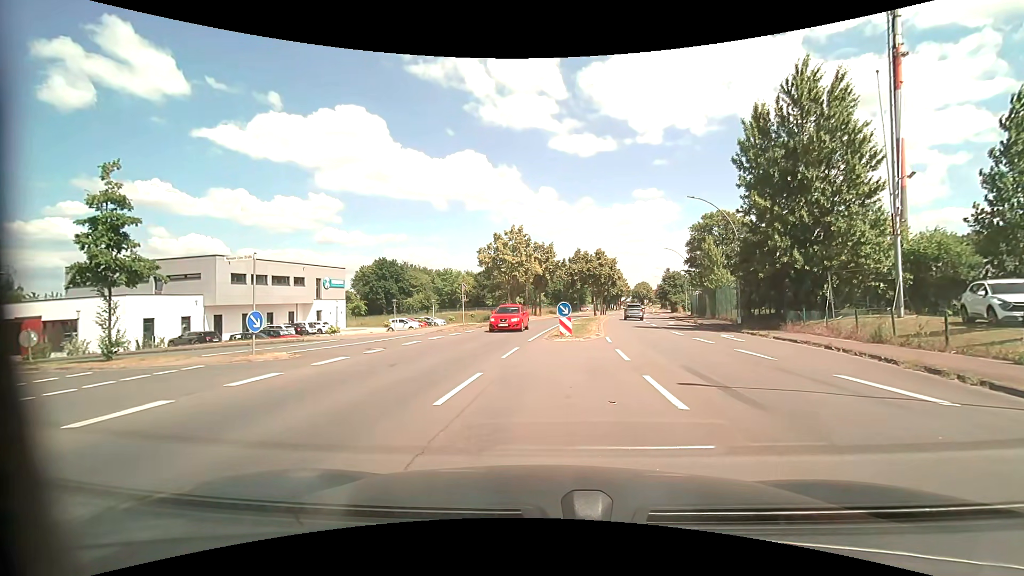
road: primary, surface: asphalt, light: Day
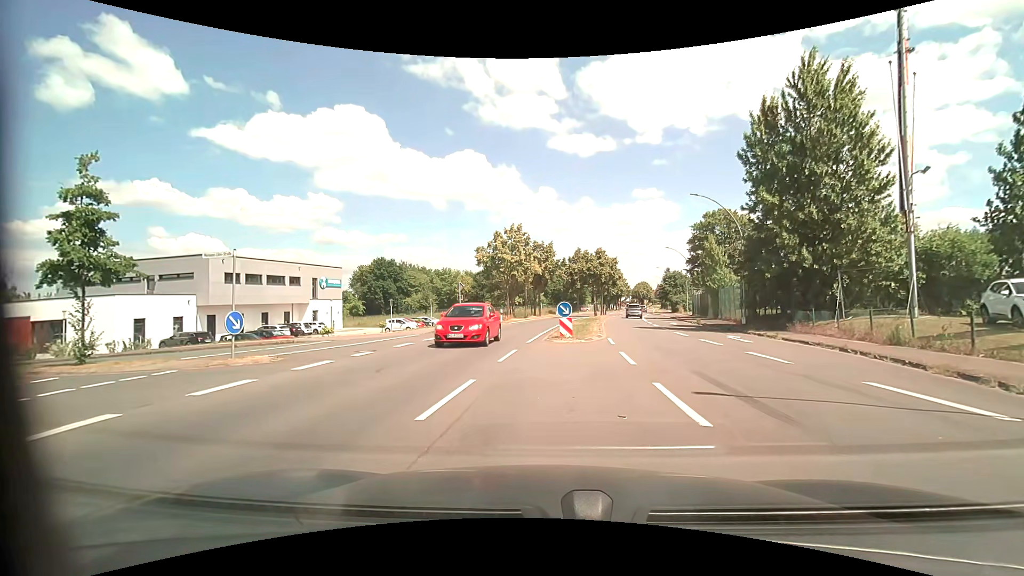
(0.0, +1.0) m; 0°
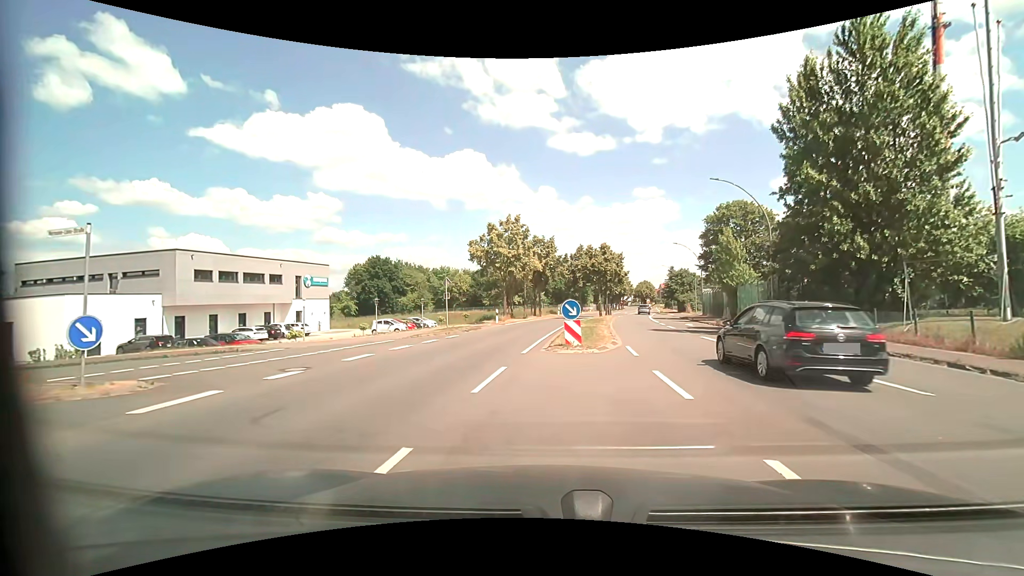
(+0.1, +4.5) m; +1°
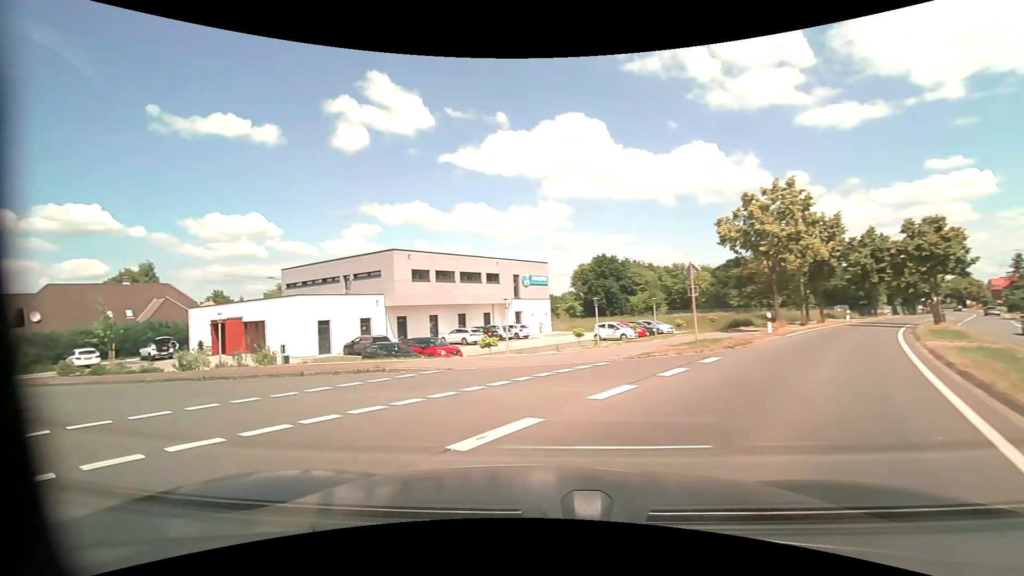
(-1.1, +8.8) m; -24°
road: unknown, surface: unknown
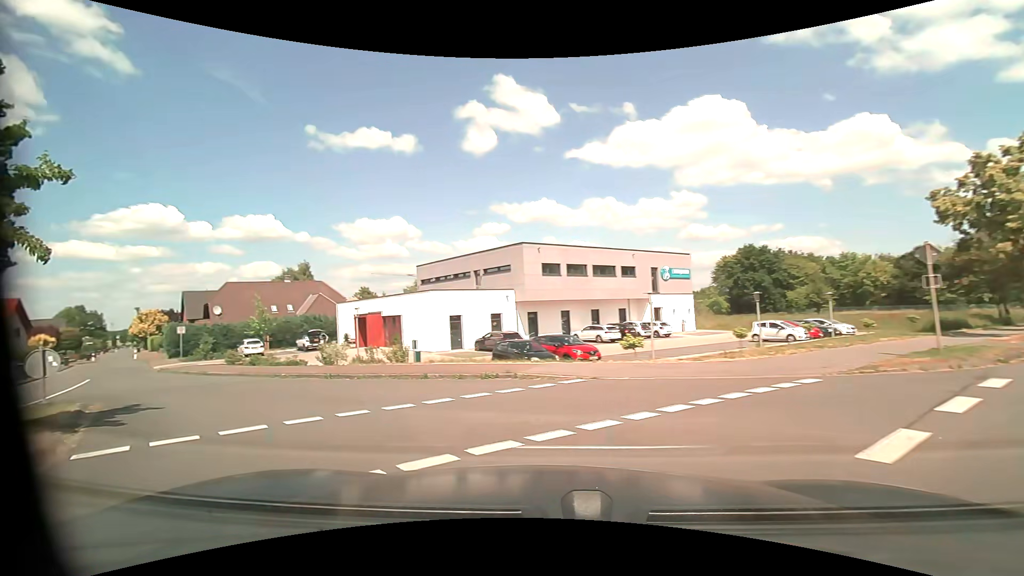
(-0.3, +2.5) m; -14°
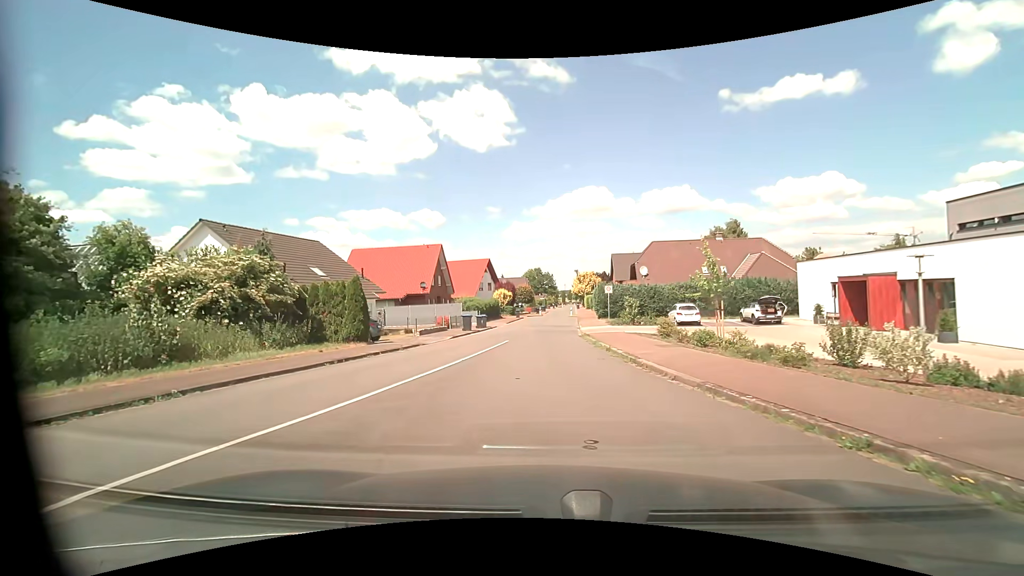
(-6.4, +11.1) m; -47°
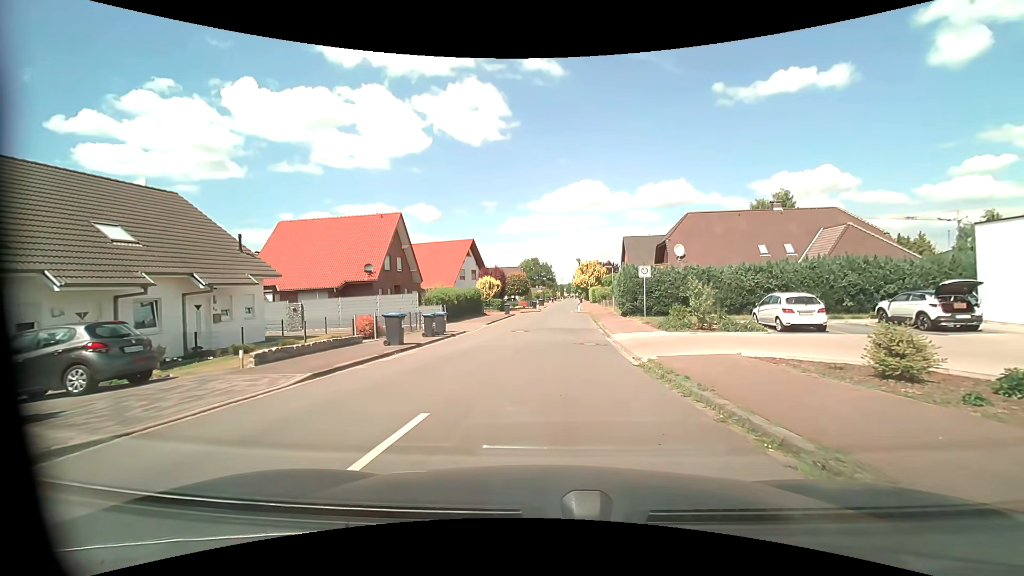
(-0.3, +16.4) m; 0°
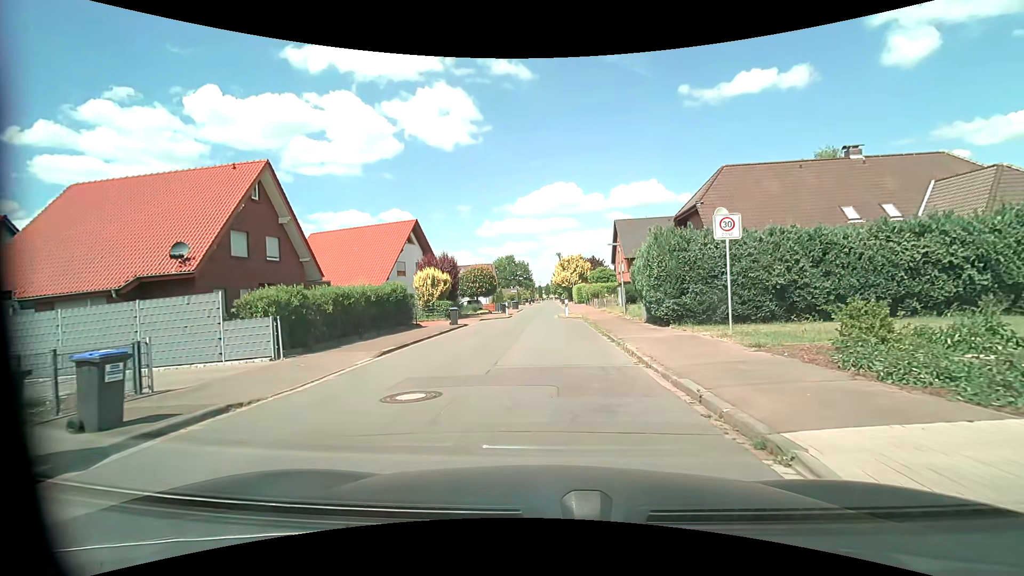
(+0.5, +16.6) m; +3°
(0, +10) (0, +20) (-1, +30) (-1, +40) (0, +50) (0, +60) (0, +70) (0, +80) (0, +90) (0, +100) m
